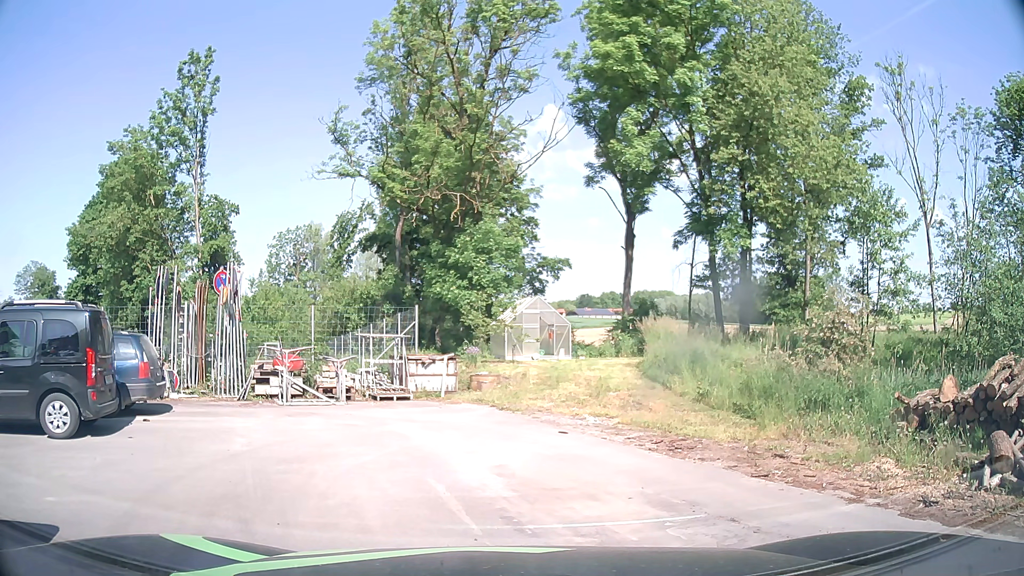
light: Day
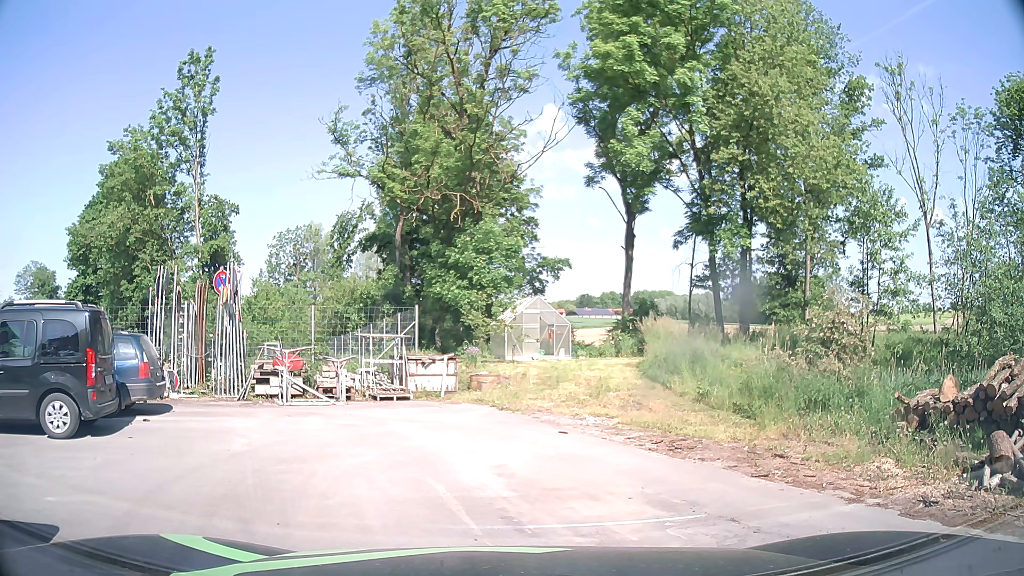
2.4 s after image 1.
(0.0, 0.0) m; 0°
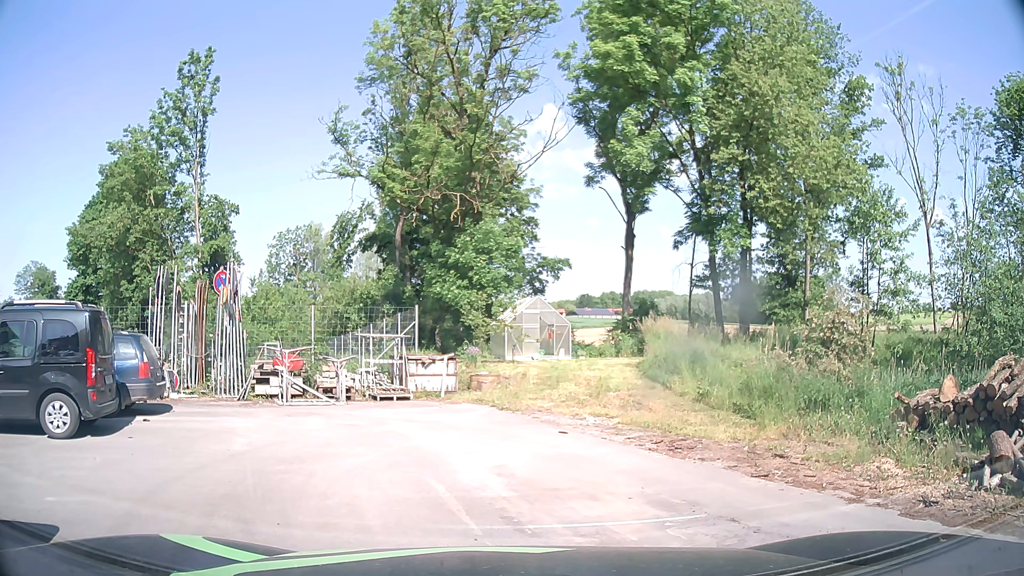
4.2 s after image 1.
(0.0, 0.0) m; 0°
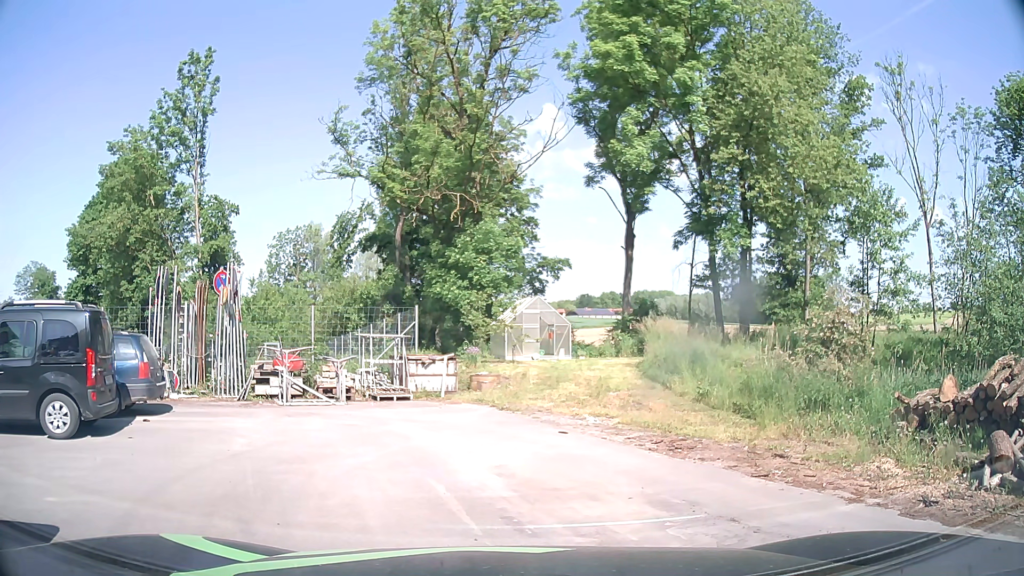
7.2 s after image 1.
(0.0, 0.0) m; 0°
